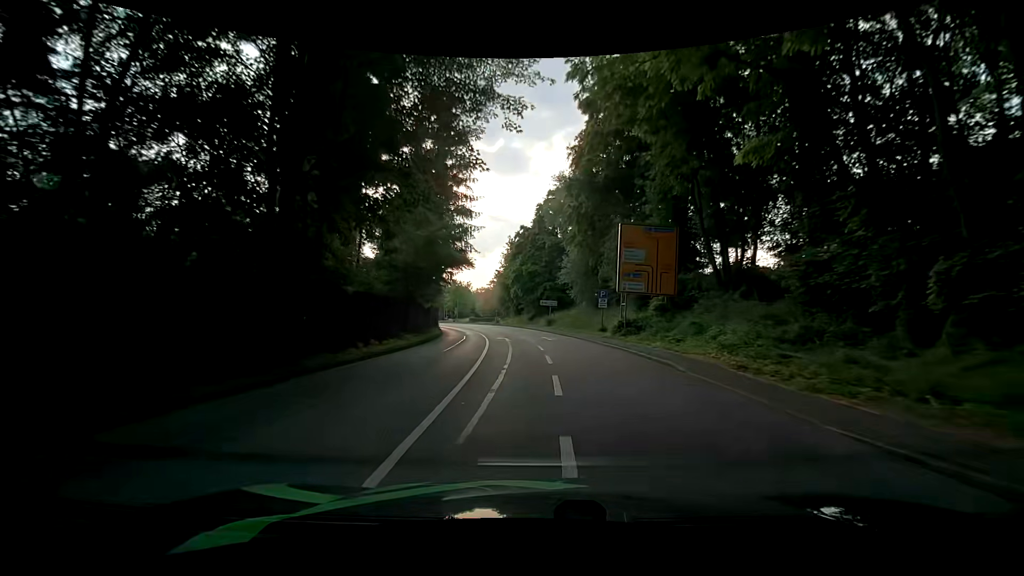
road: primary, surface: asphalt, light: Day
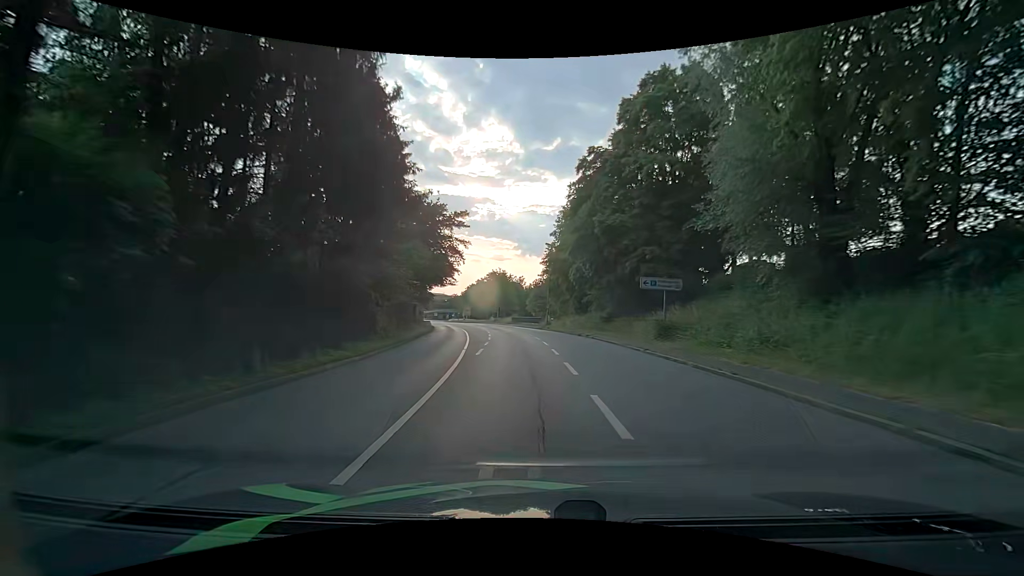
(-2.0, +33.2) m; -7°
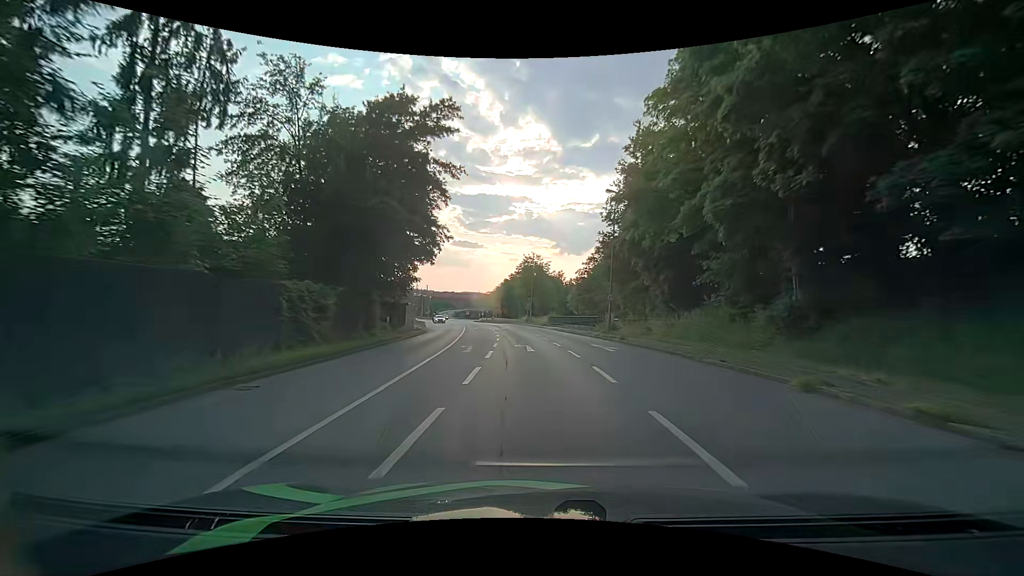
(-0.7, +25.5) m; -4°
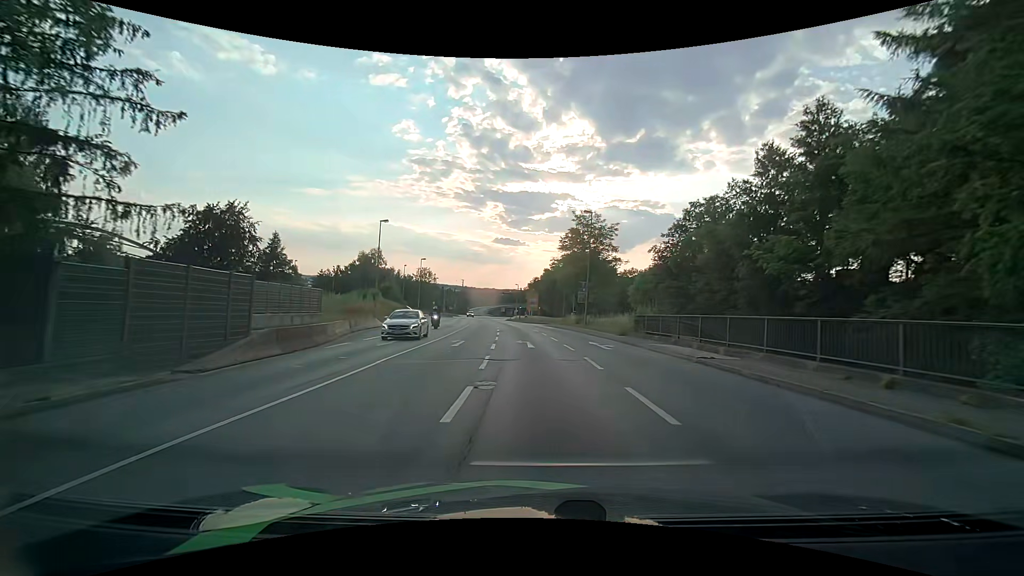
(-1.5, +33.8) m; -5°
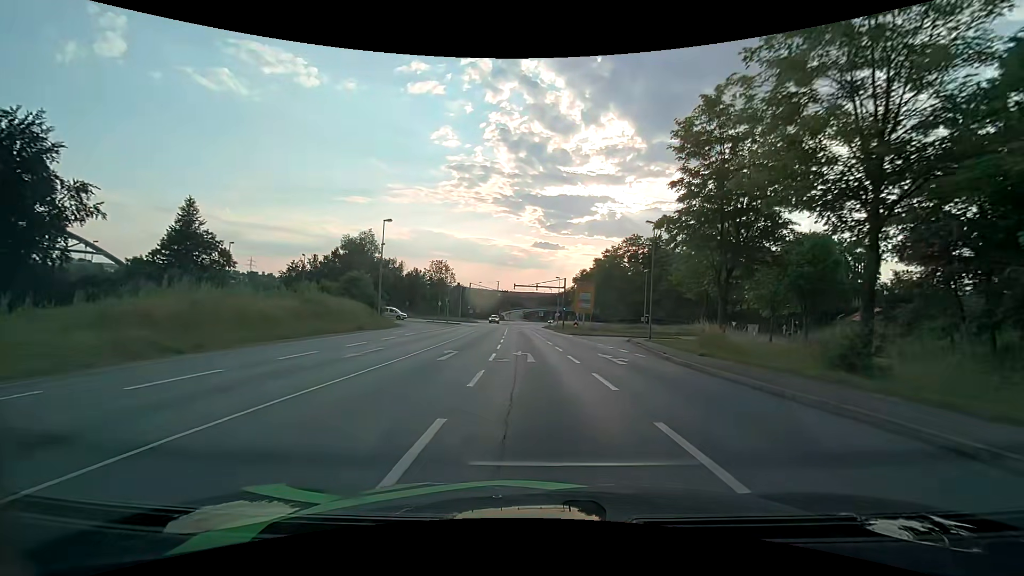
(-1.8, +38.5) m; -5°
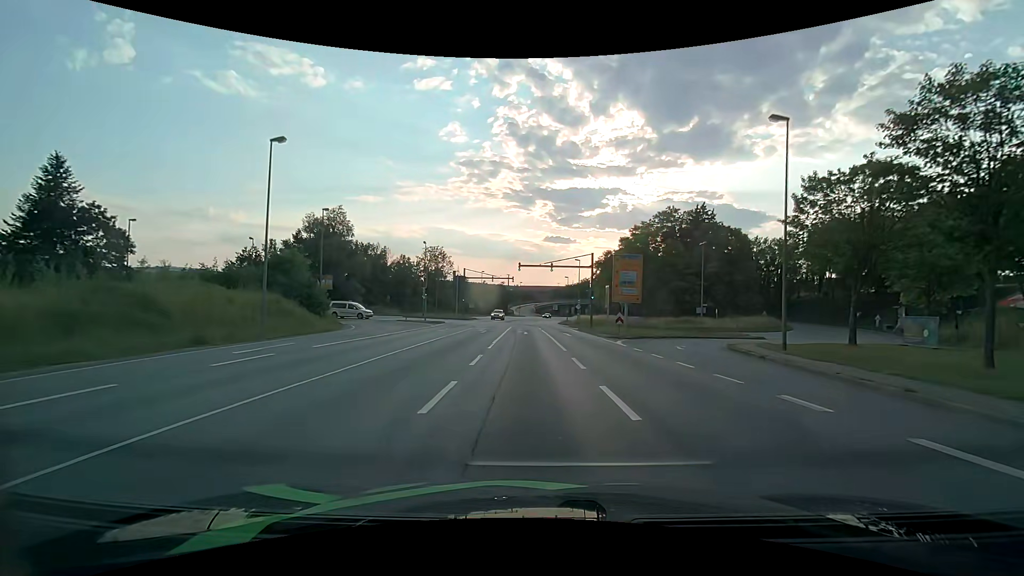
(-0.3, +20.9) m; -1°
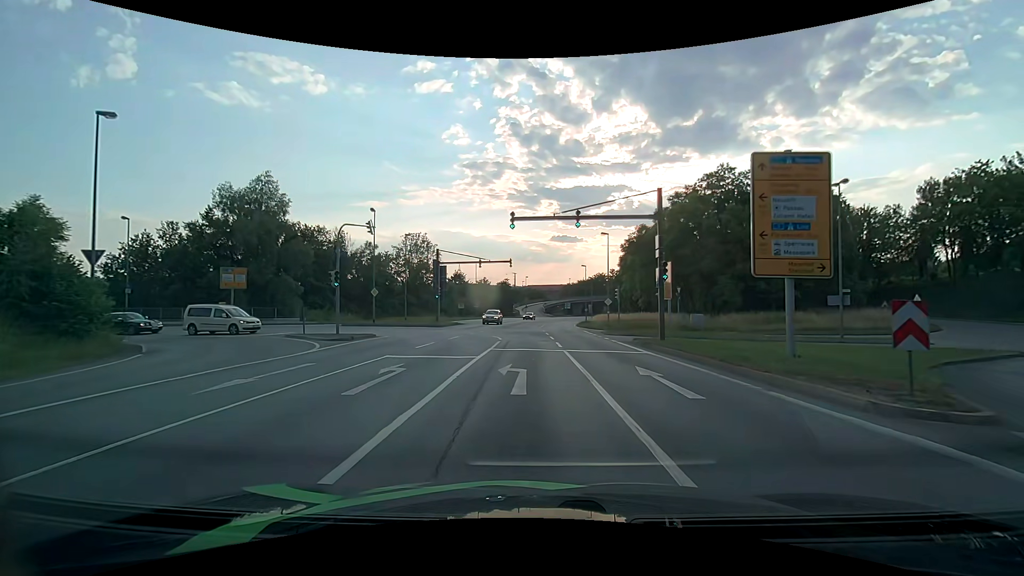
(-0.4, +23.7) m; -2°
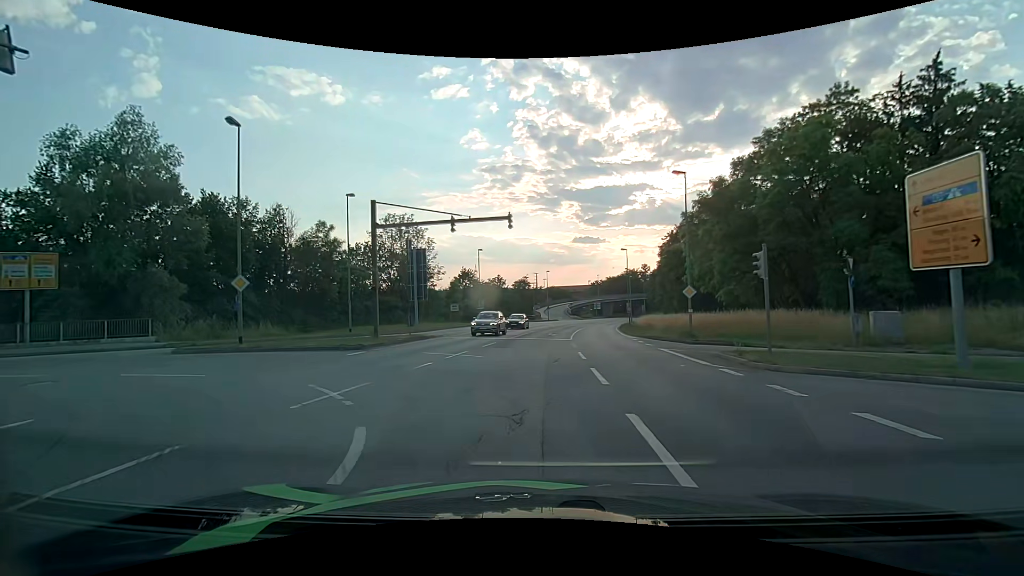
(0.0, +22.1) m; -3°
(-2, +10) (-9, +16) (-19, +19) (-29, +20) (-39, +22) (-49, +24) (-58, +26) (-68, +28) (-78, +31) (-87, +33) m
